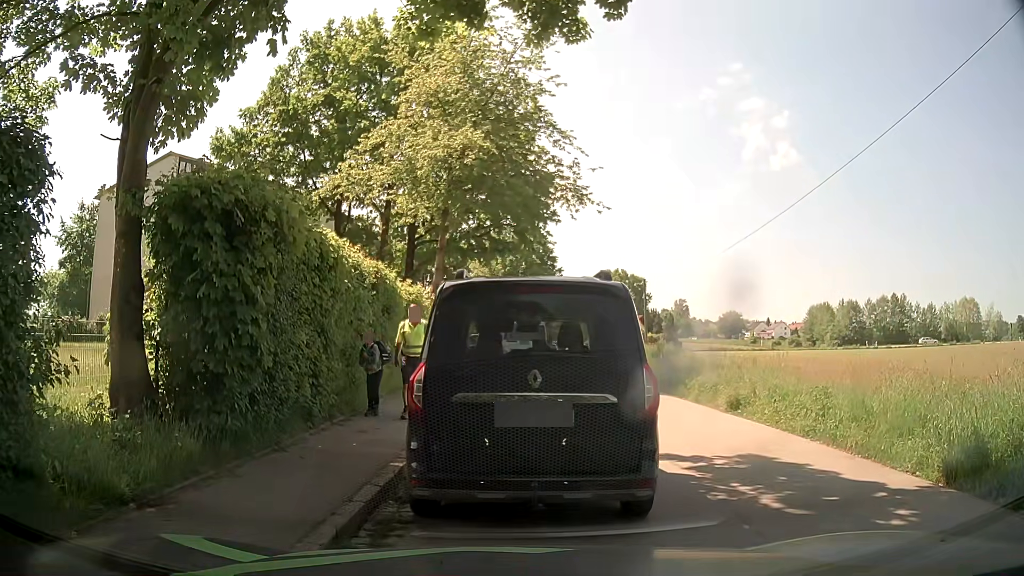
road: residential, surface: asphalt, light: Day
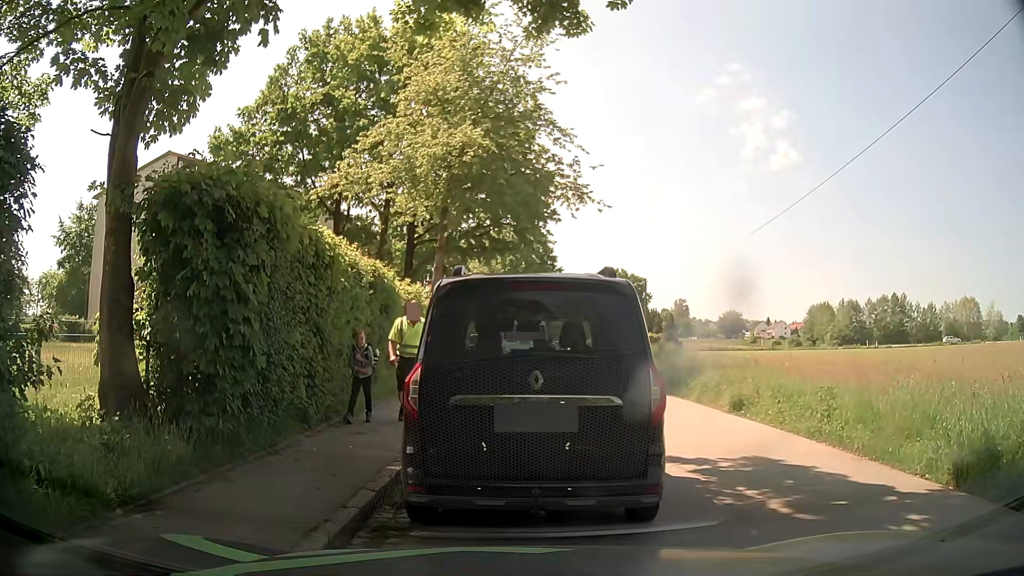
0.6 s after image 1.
(0.0, +0.2) m; 0°
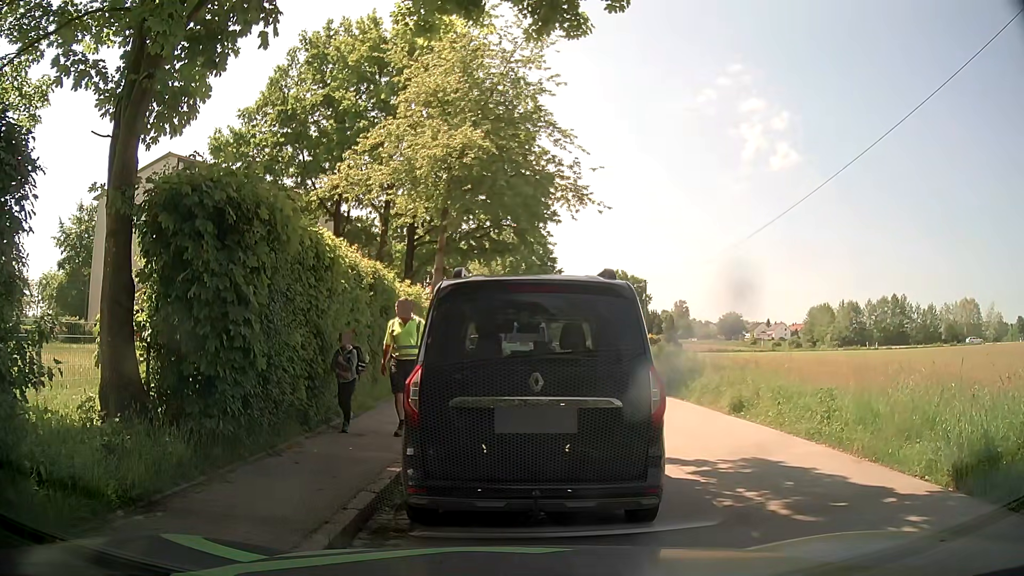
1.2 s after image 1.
(0.0, 0.0) m; 0°
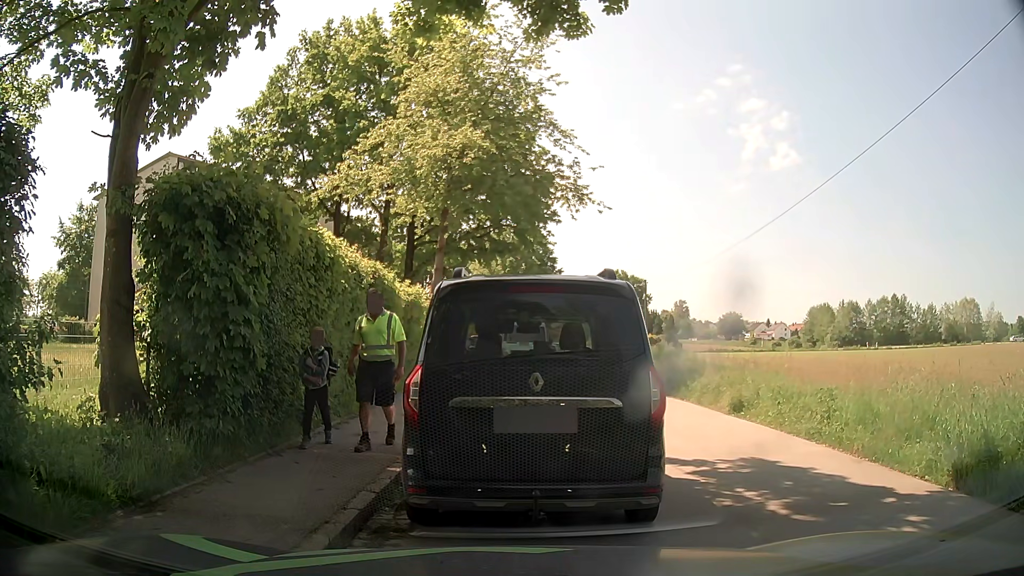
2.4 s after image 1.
(0.0, 0.0) m; 0°
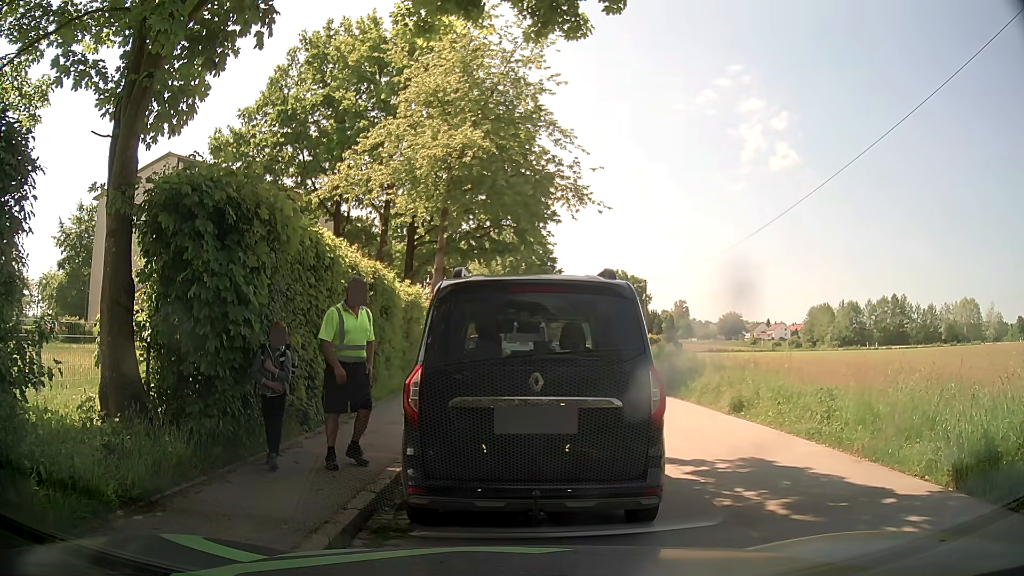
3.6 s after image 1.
(0.0, 0.0) m; 0°
